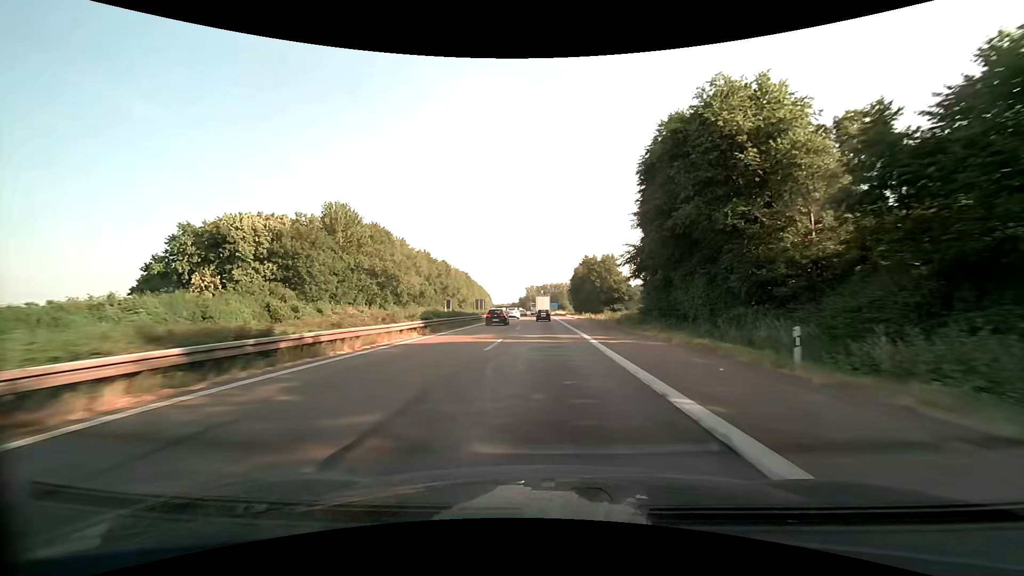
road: motorway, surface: asphalt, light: Day
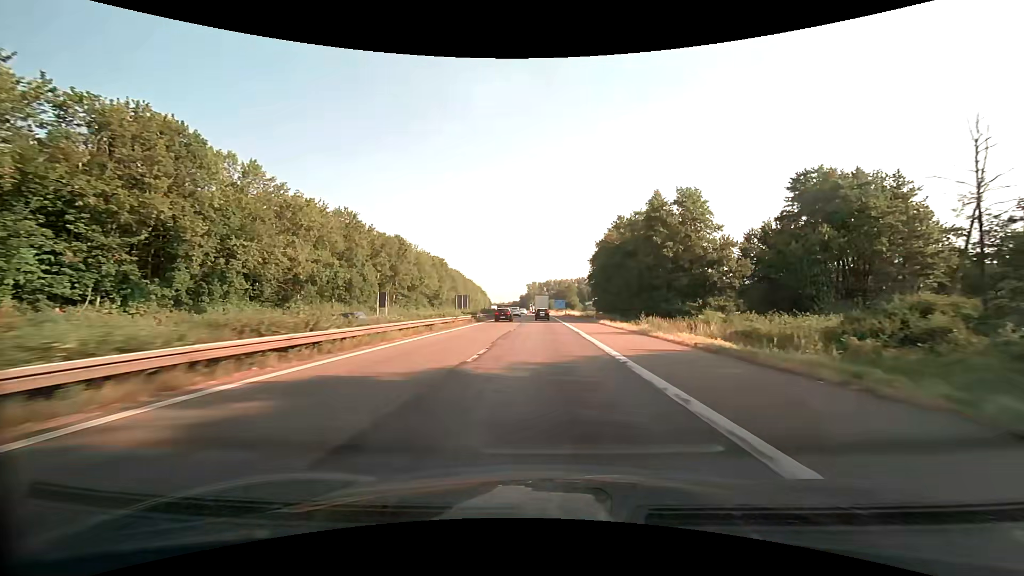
(-0.3, +57.3) m; 0°
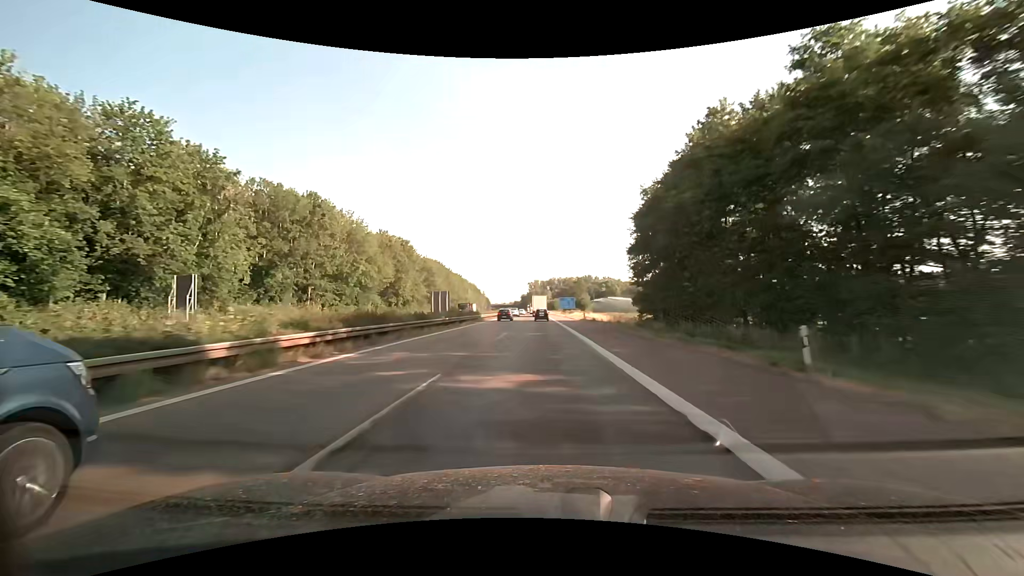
(-0.2, +43.8) m; 0°
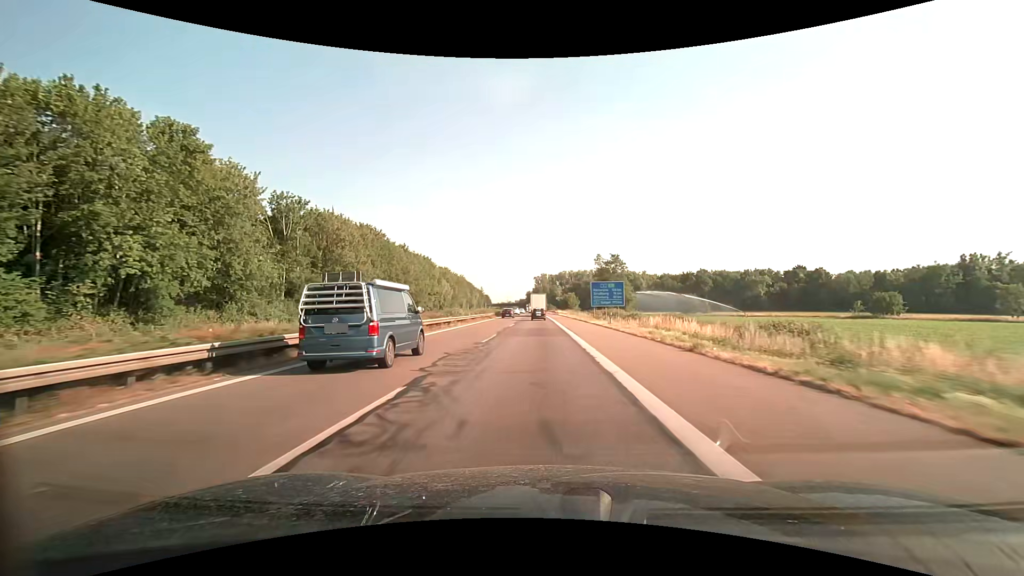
(-0.7, +73.1) m; -1°
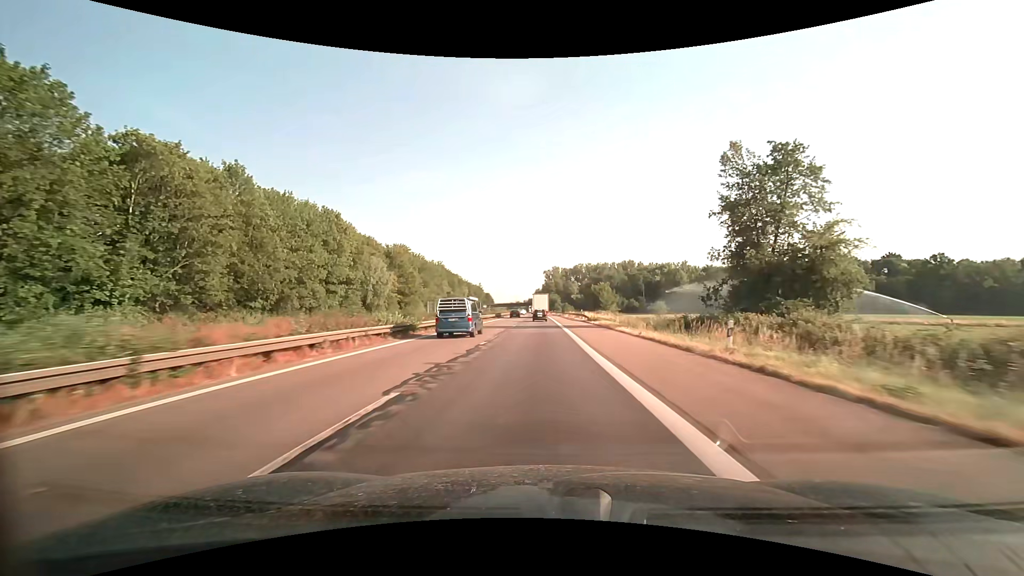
(-0.8, +73.3) m; -1°
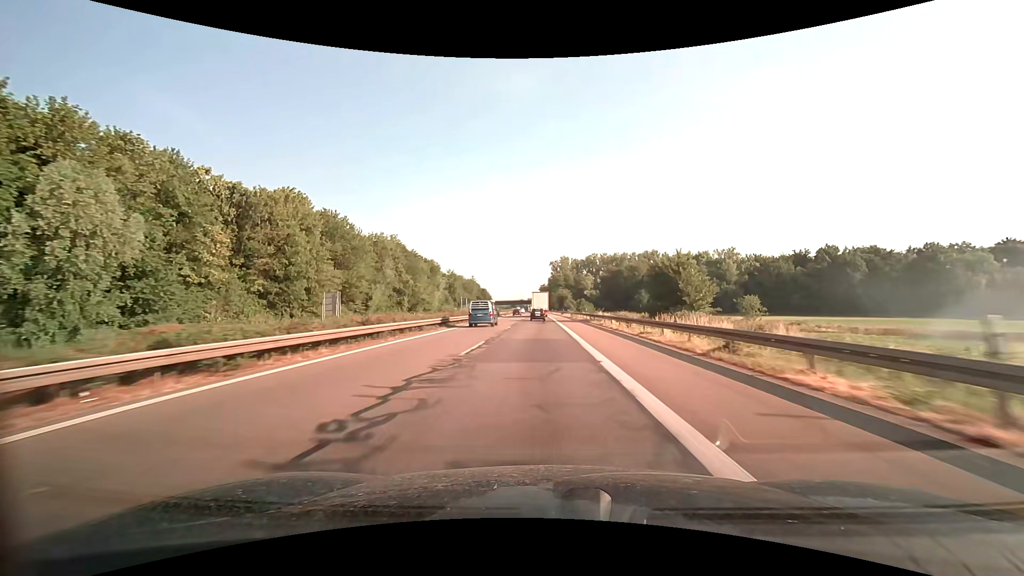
(-0.3, +58.6) m; -1°
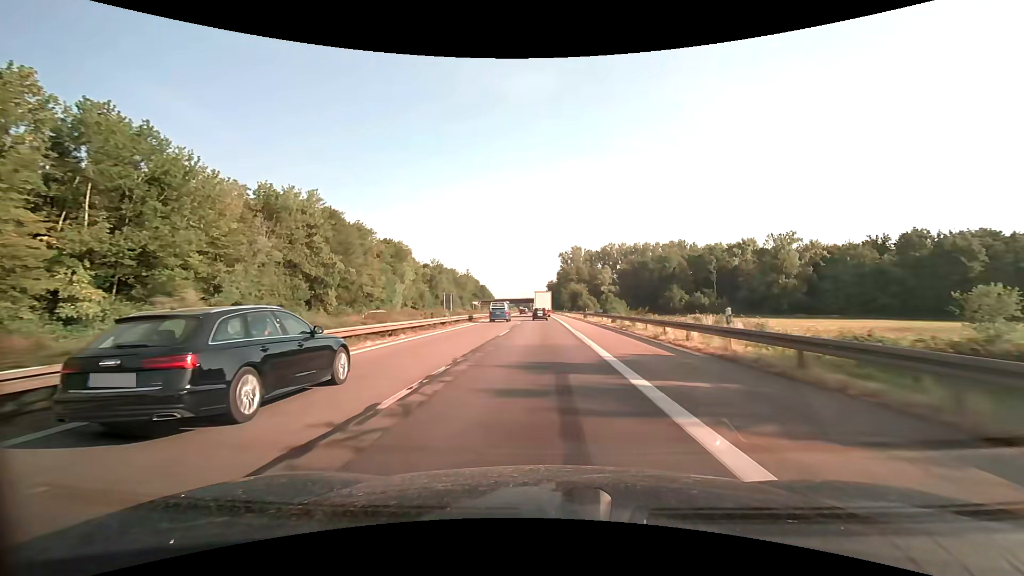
(-0.3, +43.2) m; -1°
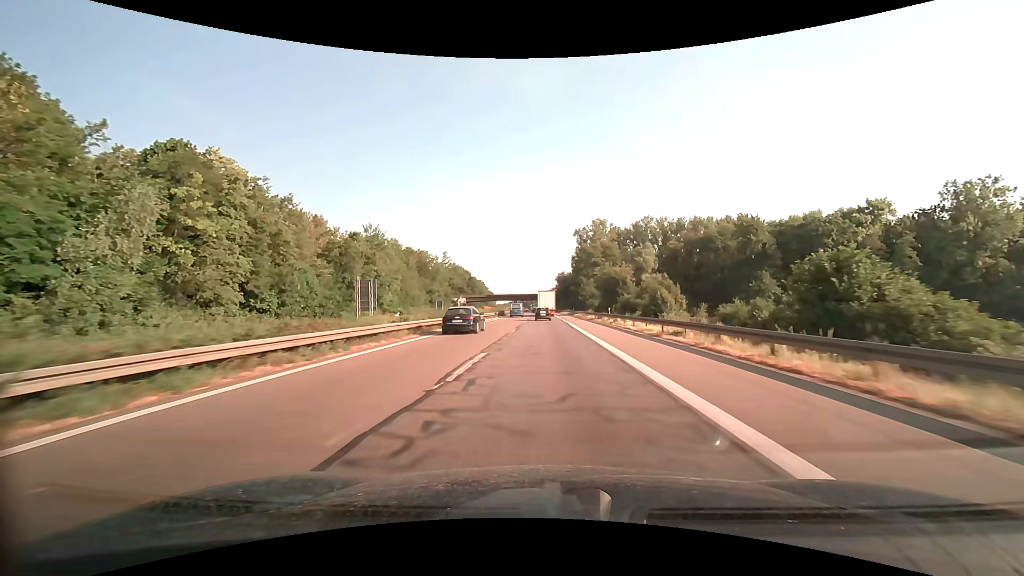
(-0.7, +69.7) m; -1°
(0, +10) (0, +20) (0, +30) (0, +40) (0, +50) (0, +60) (0, +70) (0, +80) (-1, +90) (-1, +100) m
